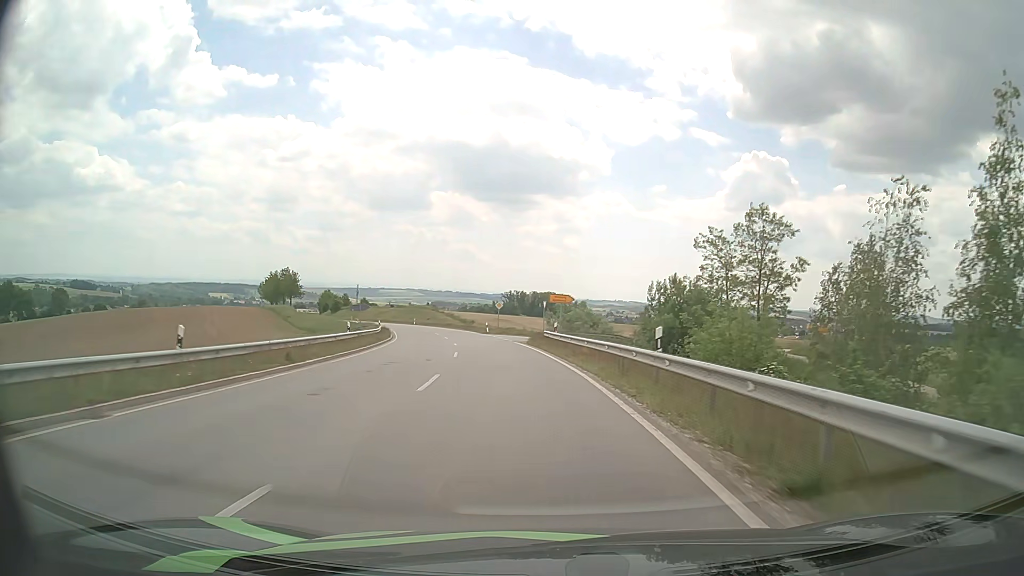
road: secondary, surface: asphalt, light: Day
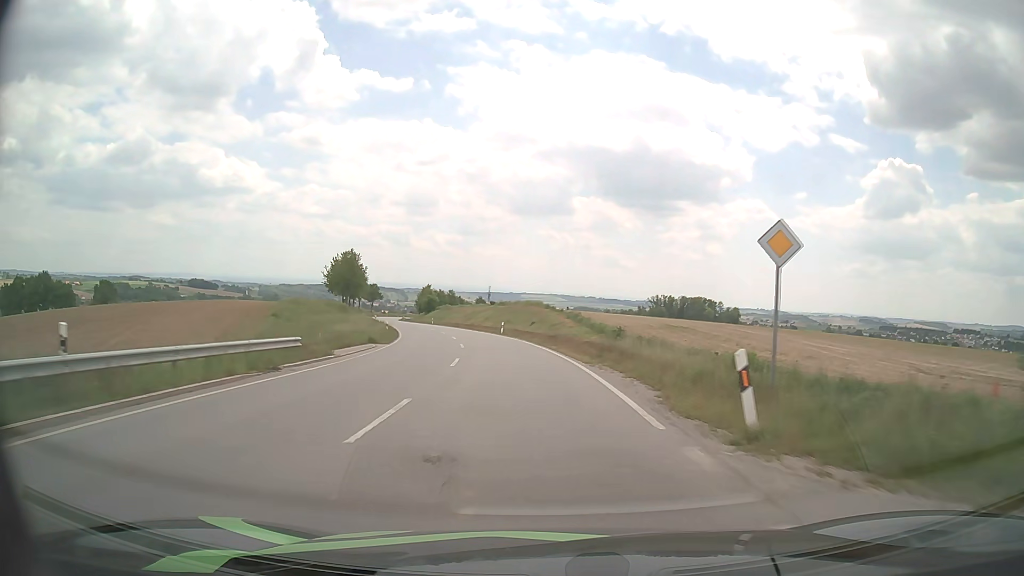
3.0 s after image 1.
(-5.9, +54.0) m; -12°
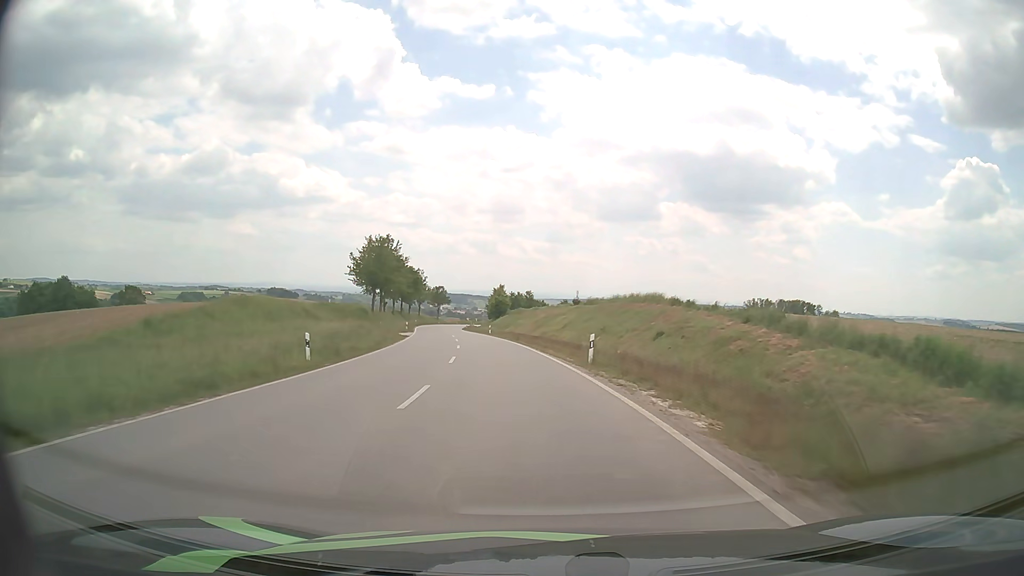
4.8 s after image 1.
(-2.0, +32.9) m; -7°
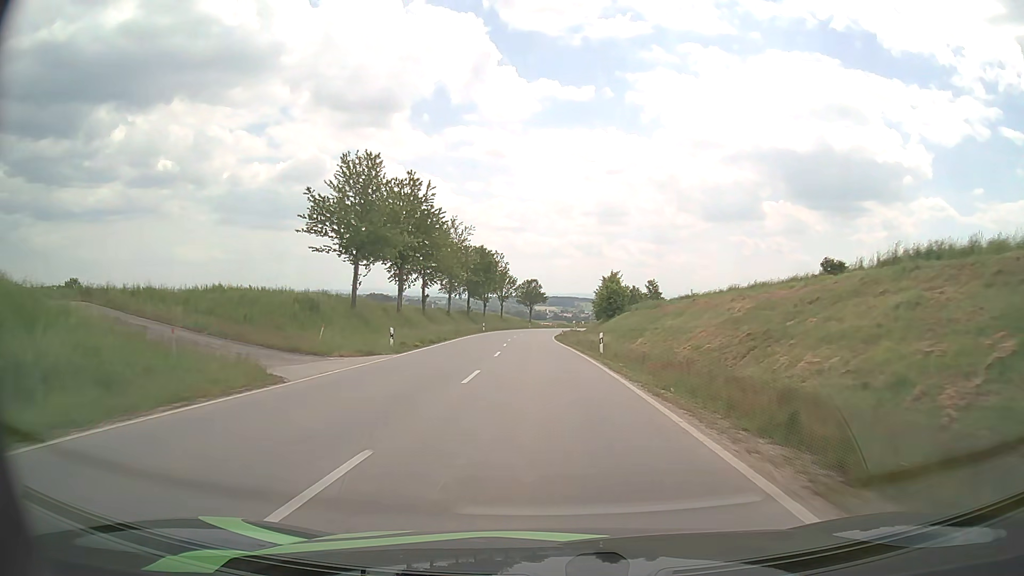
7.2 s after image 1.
(-3.8, +44.0) m; -9°
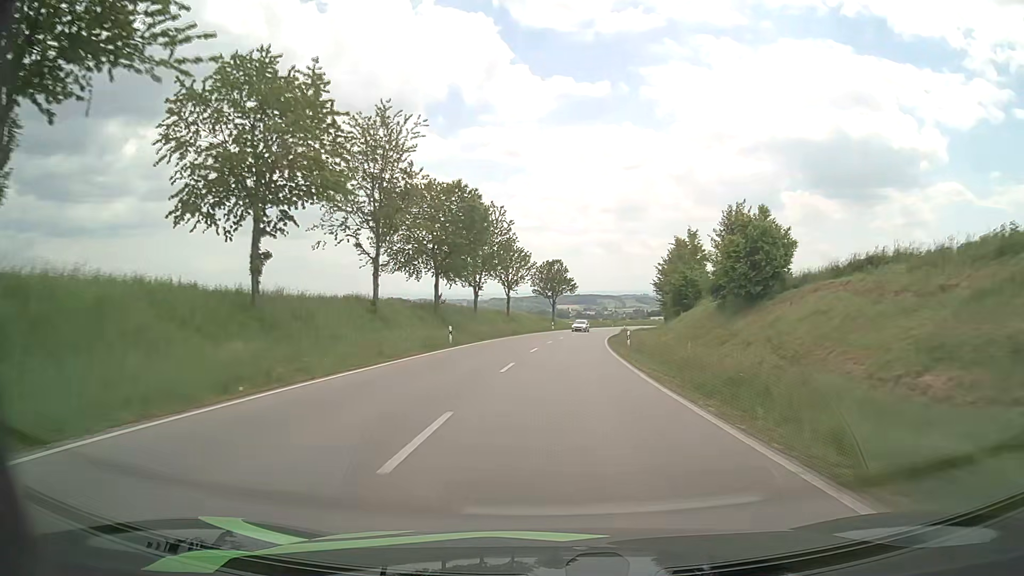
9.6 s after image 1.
(-1.4, +45.0) m; -2°
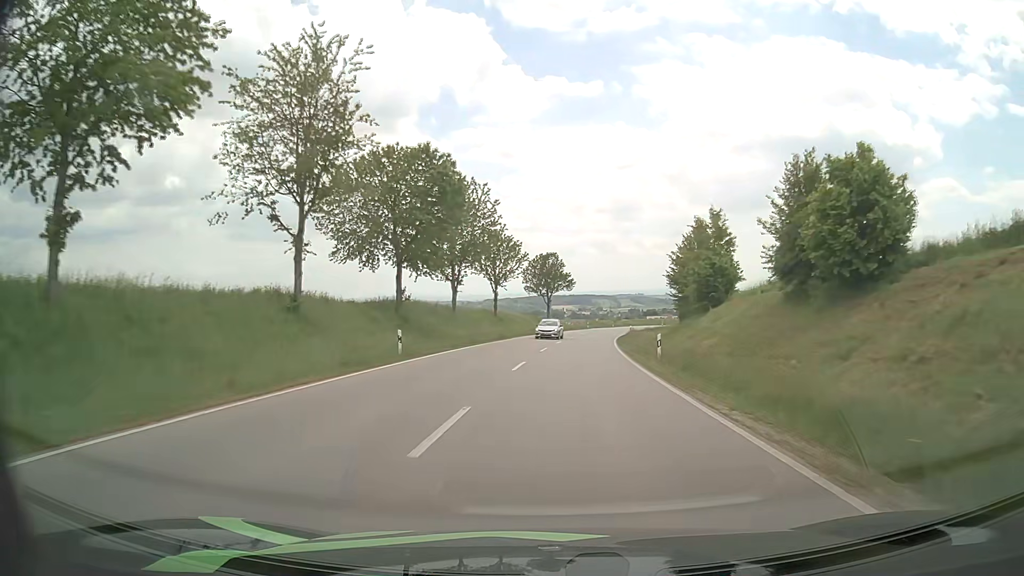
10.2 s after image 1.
(+0.1, +11.3) m; 0°
(0, +10) (0, +20) (+1, +30) (+2, +40) (+3, +50) (+4, +60) (+5, +70) (+7, +80) (+9, +89) (+11, +99) m
